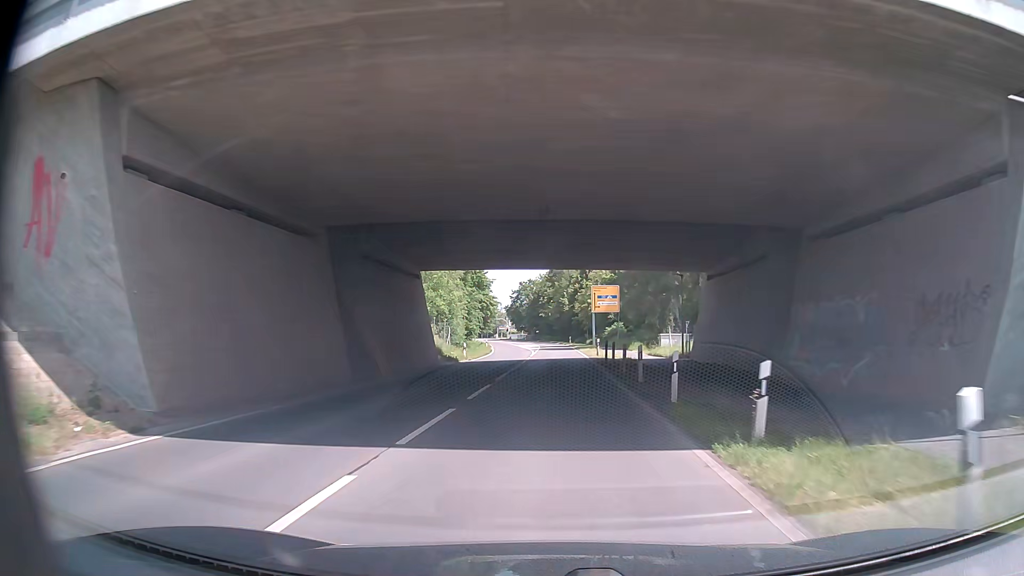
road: secondary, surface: asphalt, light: Day
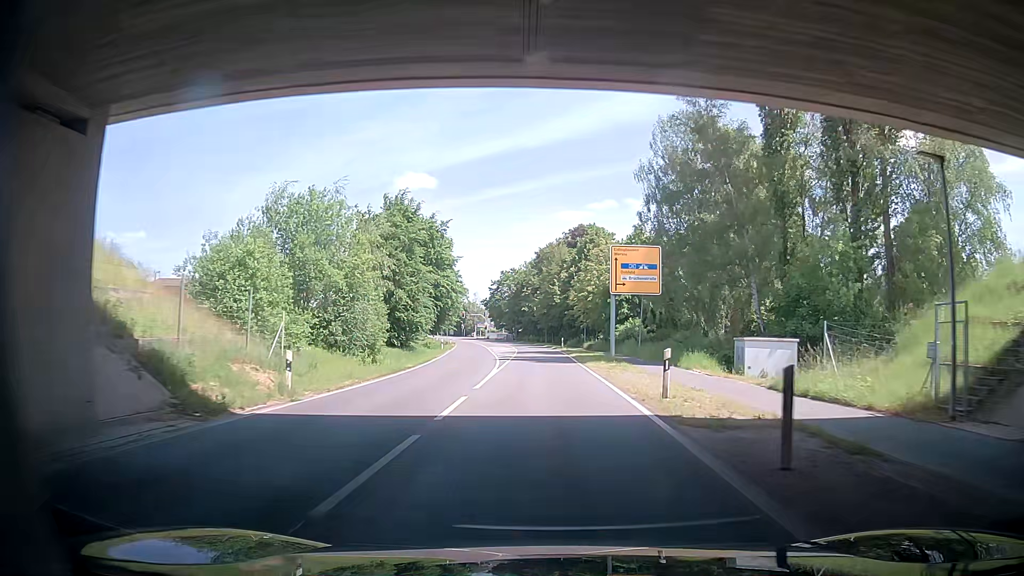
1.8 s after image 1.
(+0.6, +27.6) m; +1°
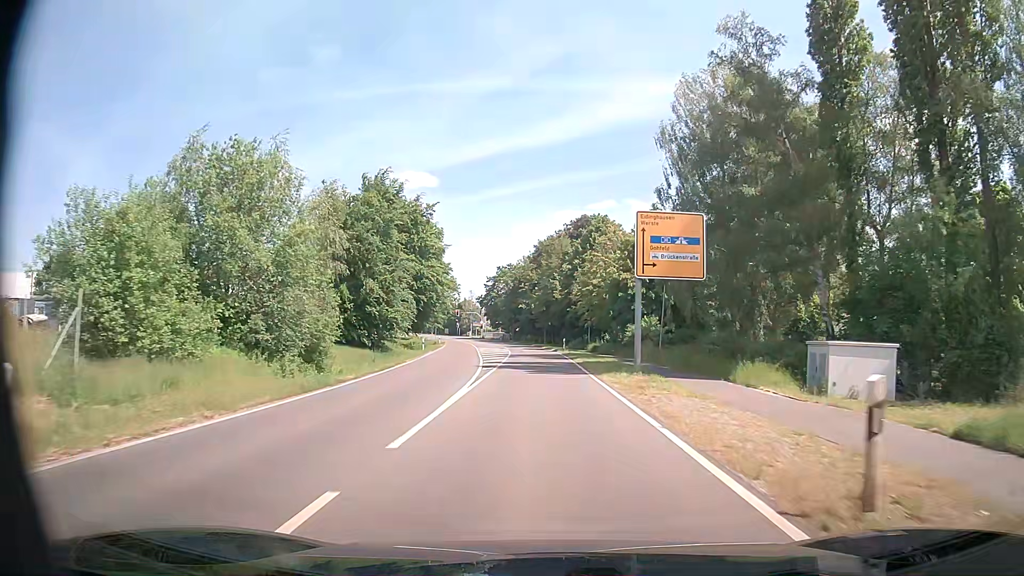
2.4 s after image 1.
(0.0, +9.2) m; +1°
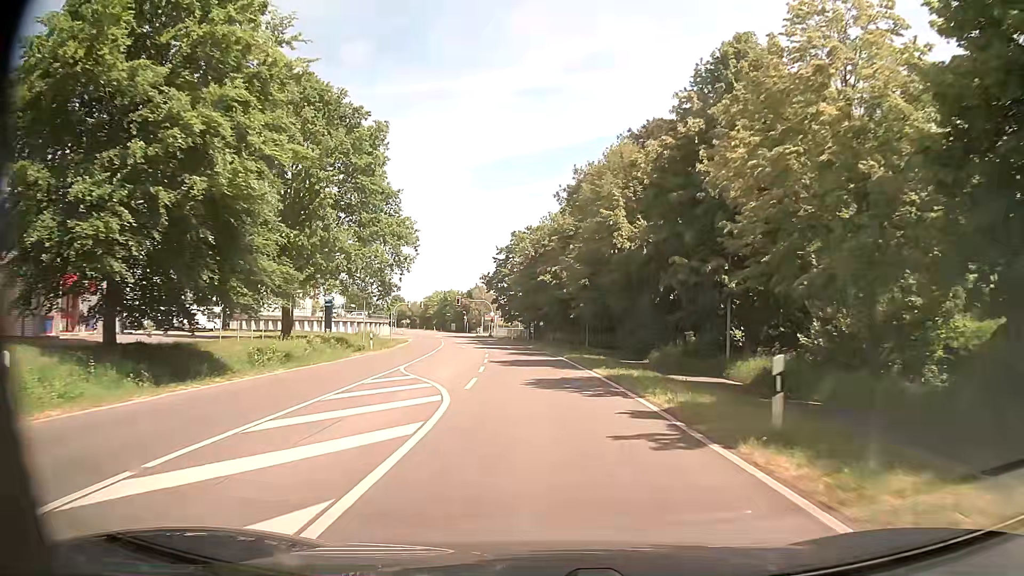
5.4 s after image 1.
(-0.8, +45.7) m; -2°
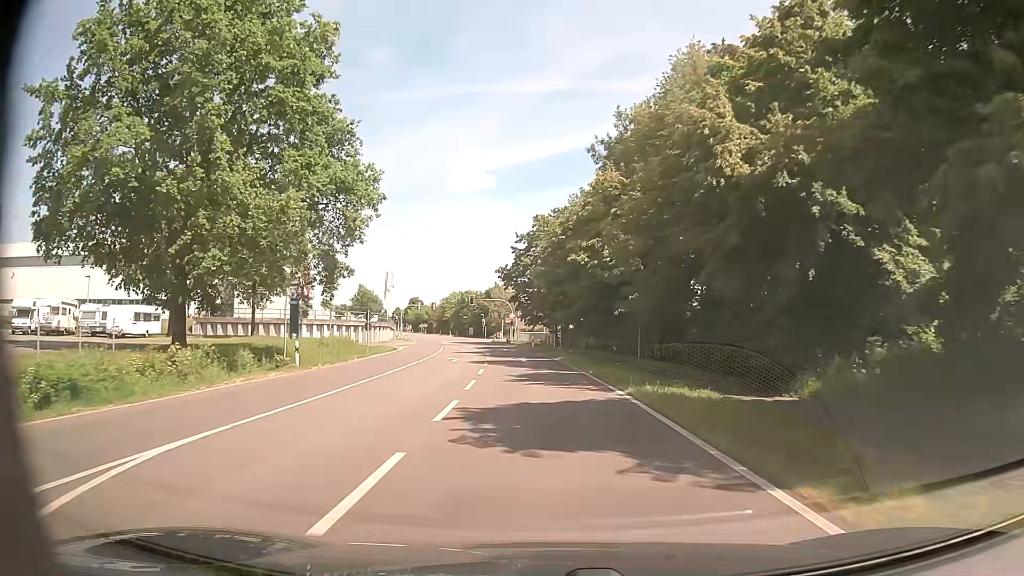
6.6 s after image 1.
(-0.3, +16.8) m; -2°
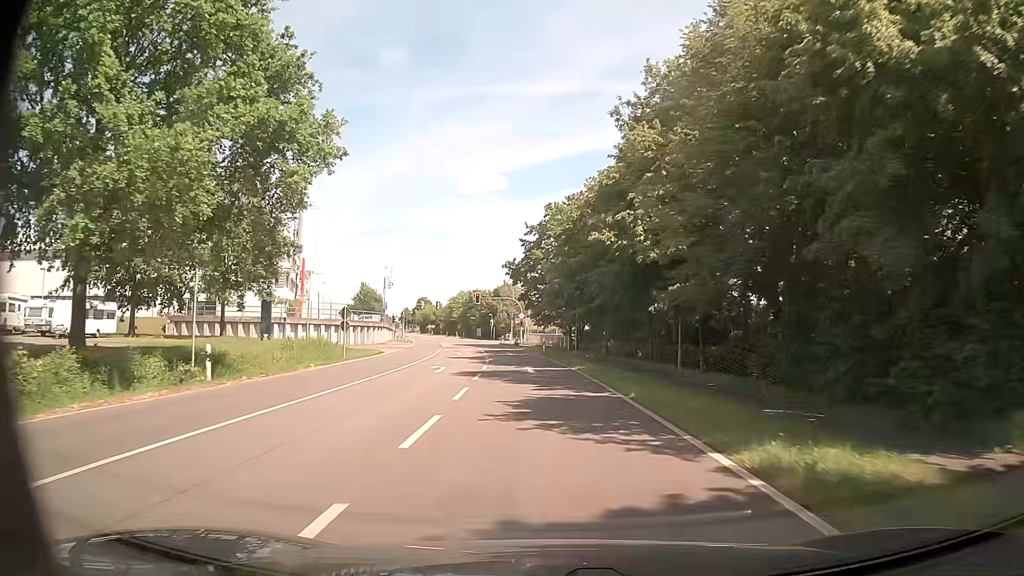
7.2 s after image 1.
(-0.1, +8.2) m; -1°
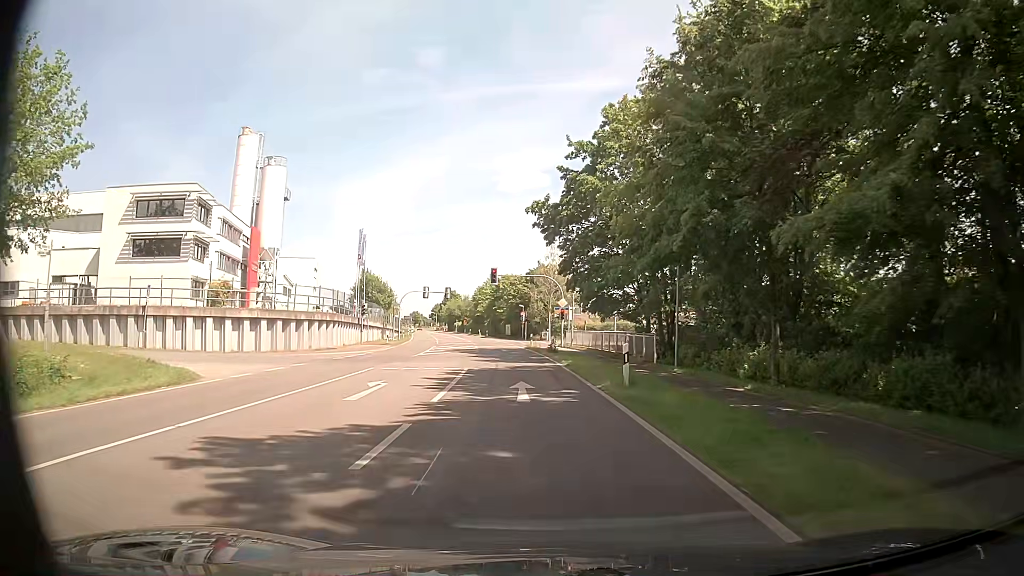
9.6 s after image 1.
(-0.9, +30.7) m; -4°
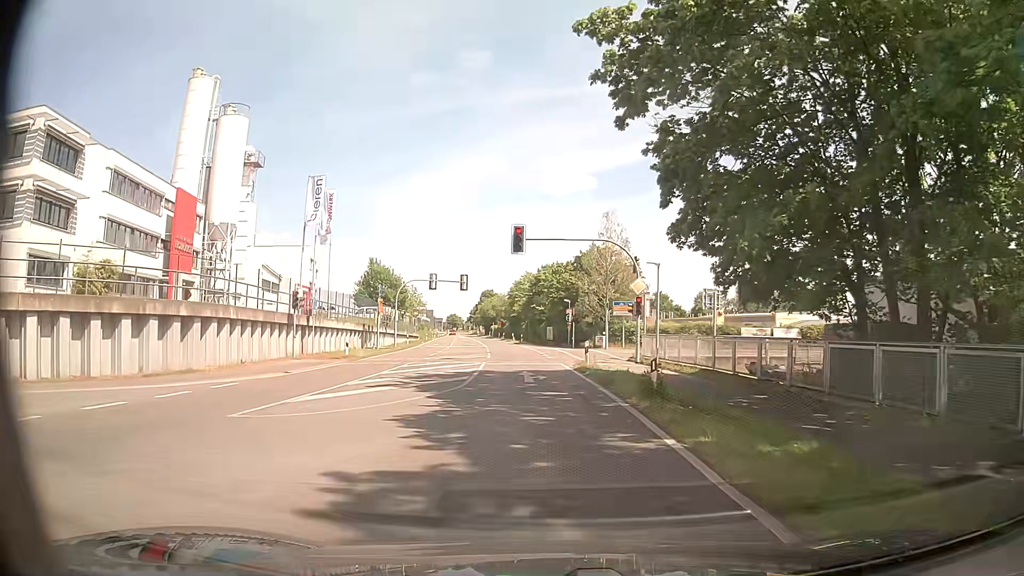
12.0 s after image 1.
(-0.6, +23.3) m; -3°
